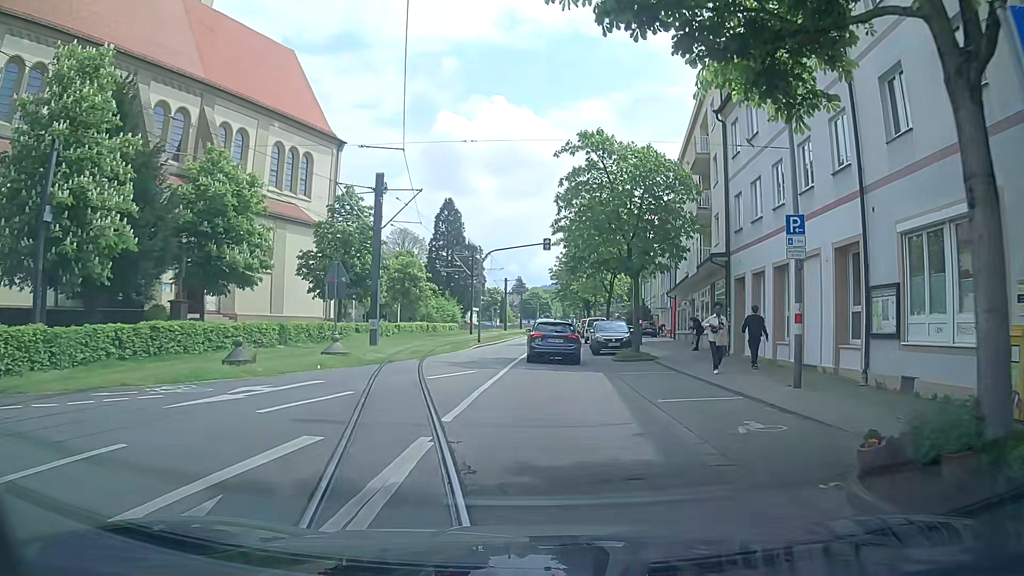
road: residential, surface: asphalt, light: Day
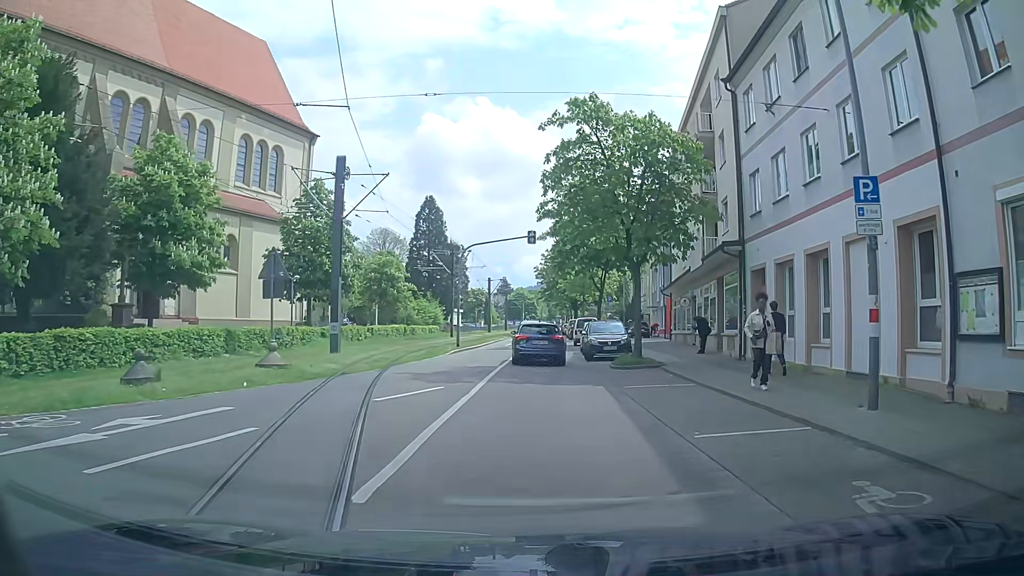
(0.0, +3.8) m; +1°
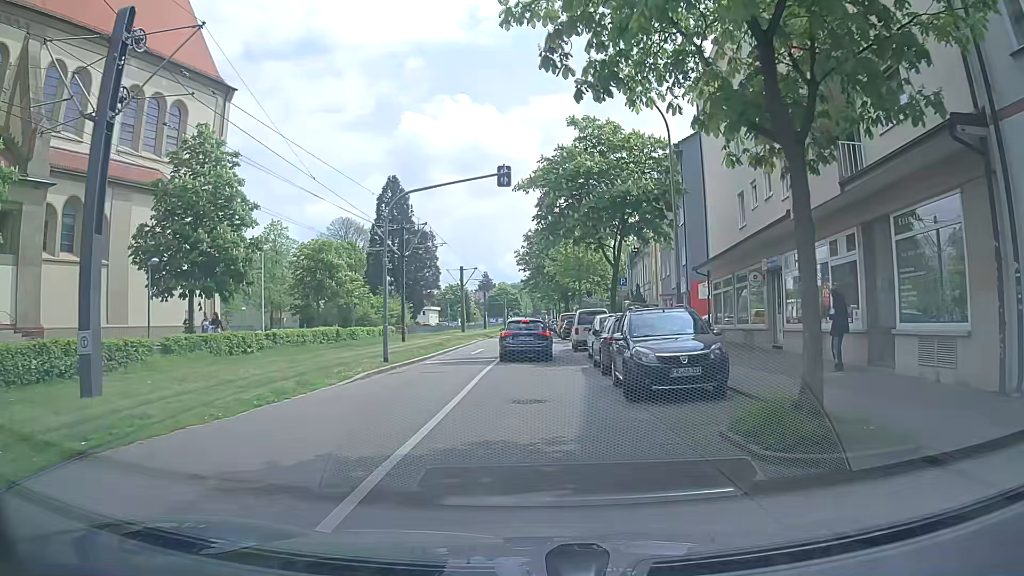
(+0.3, +14.6) m; +1°
(0, +10) (0, +20) (+1, +30) (+1, +40) (+1, +50) (+1, +60) (+1, +70) (+1, +80) (+1, +90) (+2, +100) m
